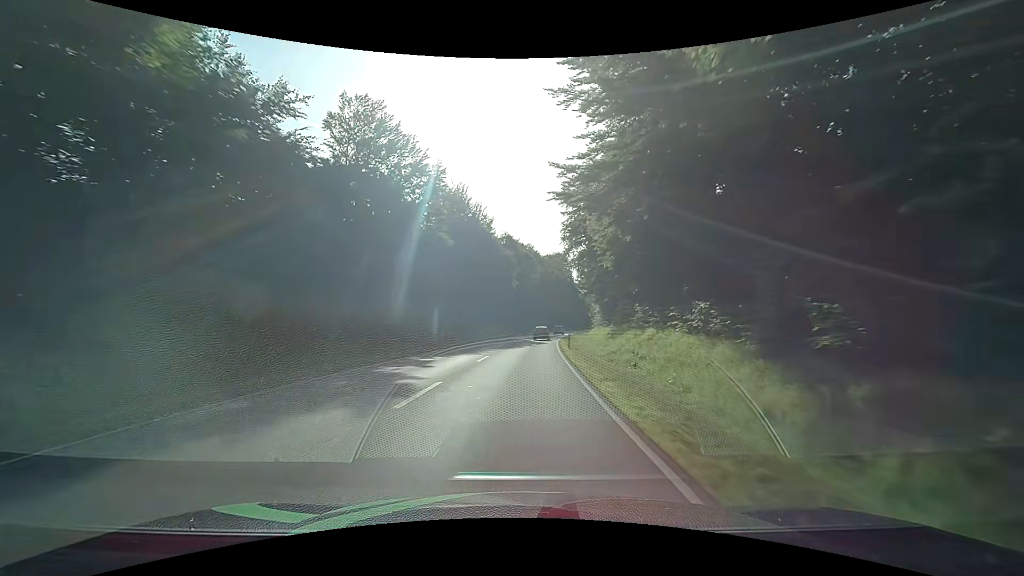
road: secondary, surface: asphalt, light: Day
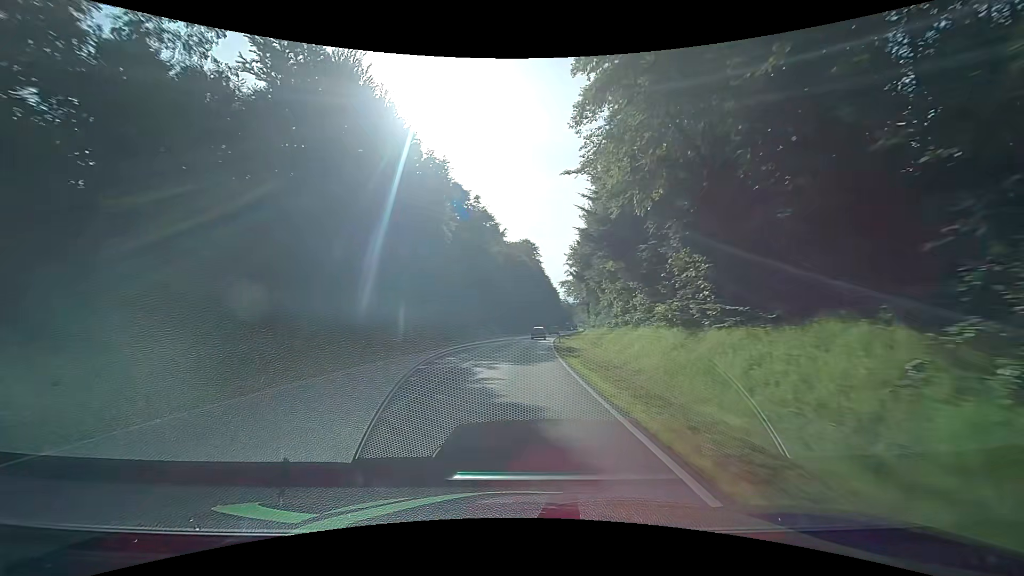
(+1.3, +38.1) m; +4°
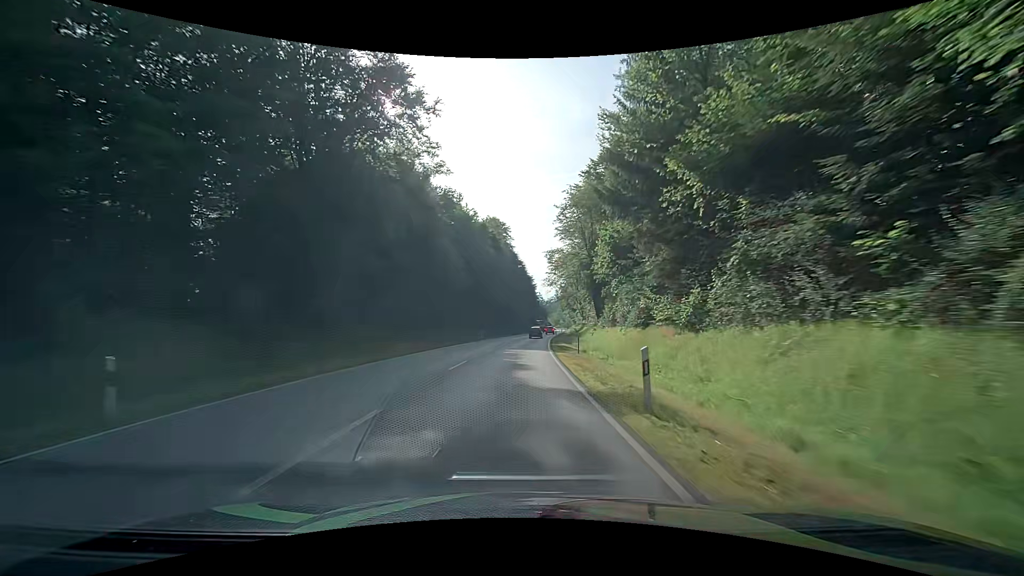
(+1.1, +37.6) m; +3°
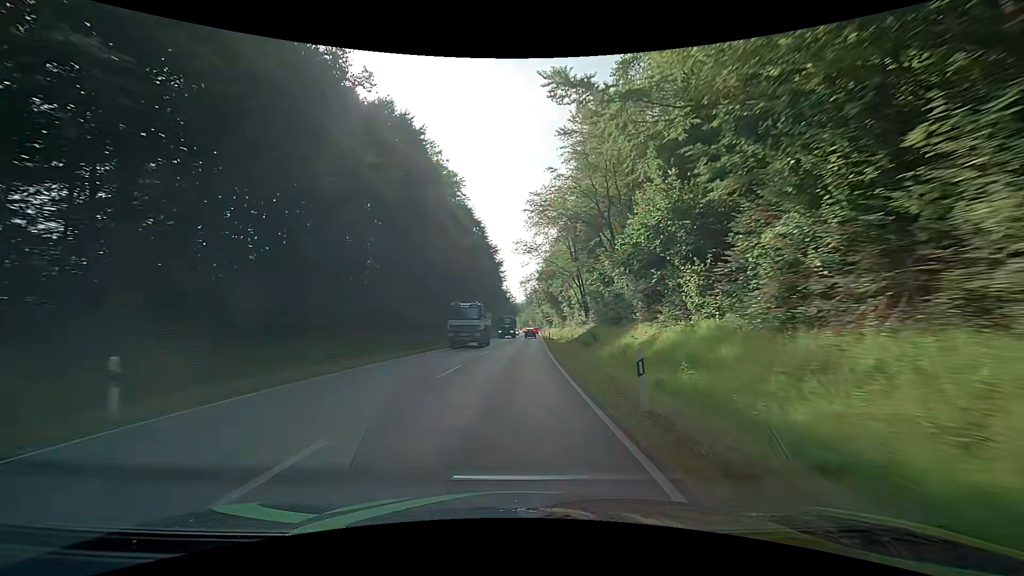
(+1.9, +49.8) m; +4°
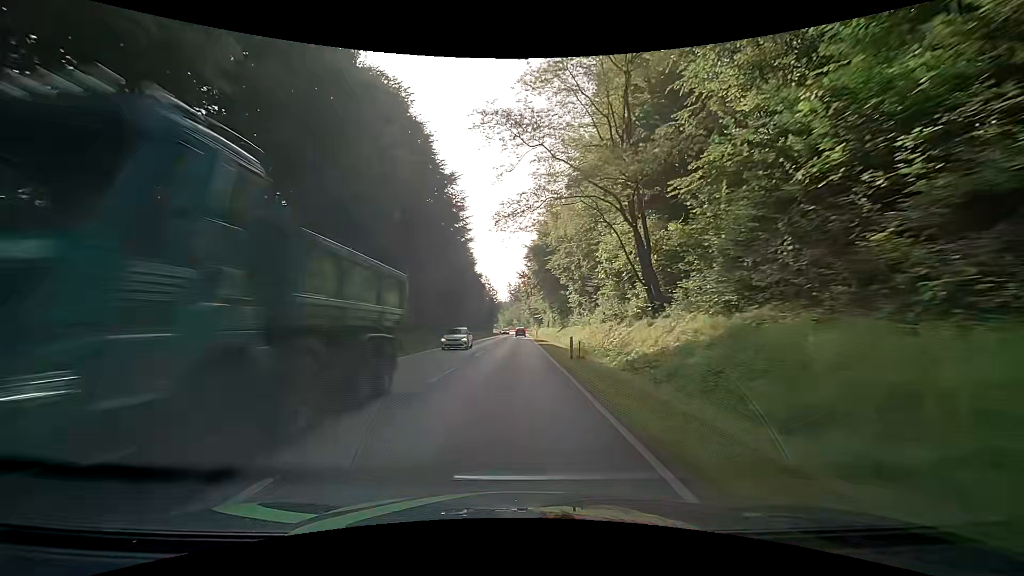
(+0.8, +37.2) m; +2°
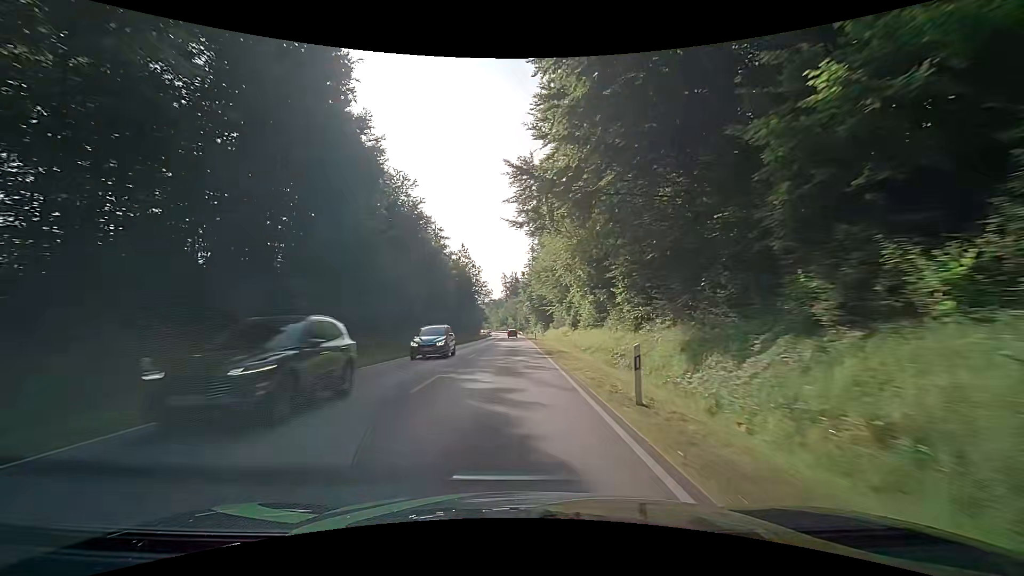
(+0.8, +62.0) m; 0°
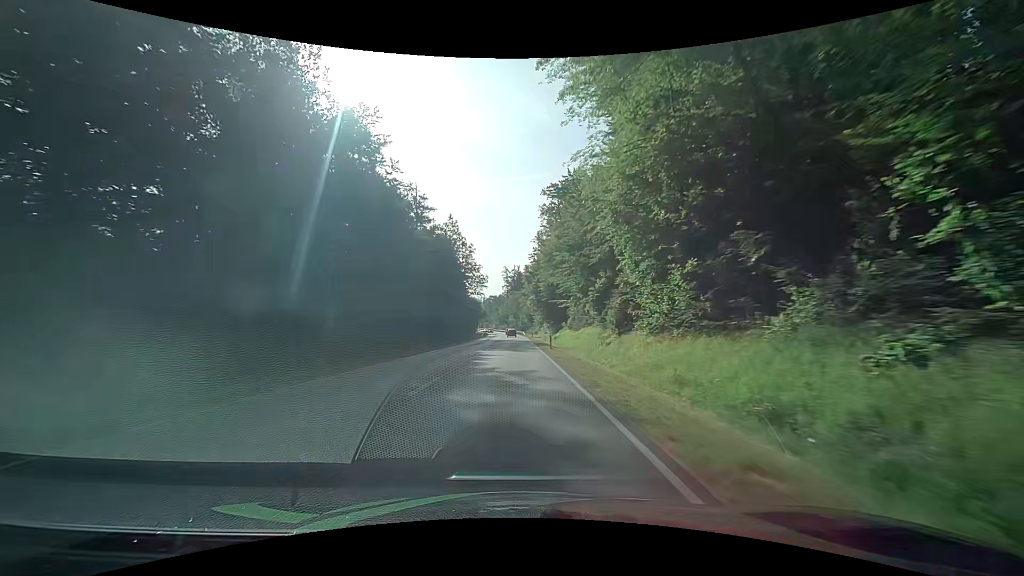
(-0.1, +24.6) m; 0°
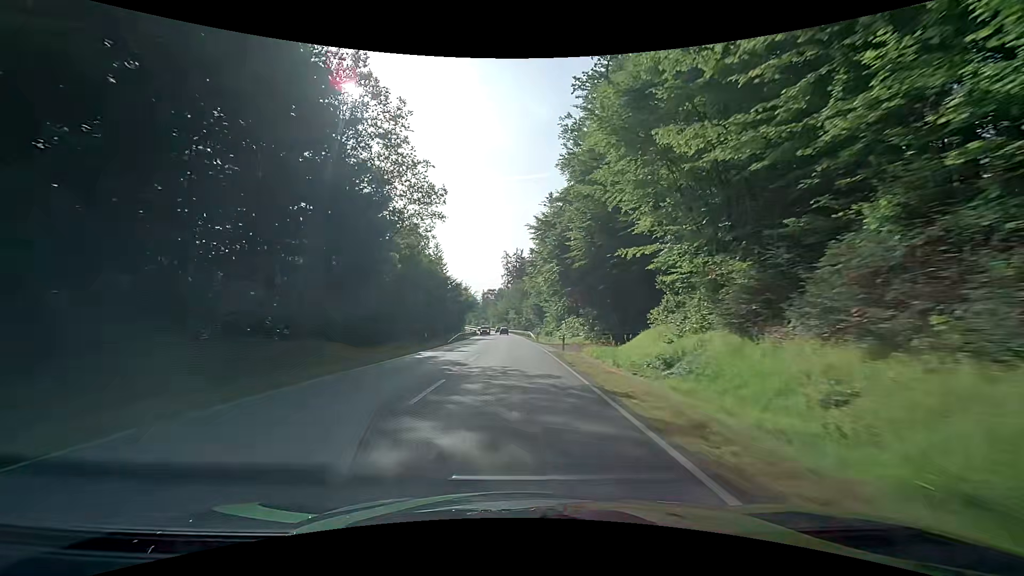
(-0.3, +48.9) m; -1°
(0, +10) (0, +20) (0, +30) (0, +40) (0, +50) (0, +60) (0, +70) (-1, +80) (-1, +90) (-2, +100) m
